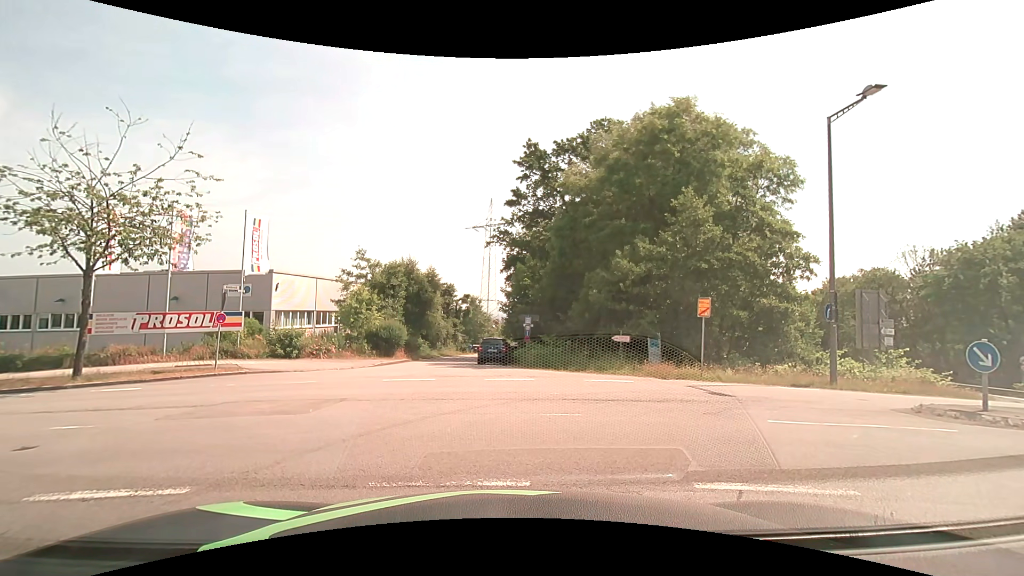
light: Day
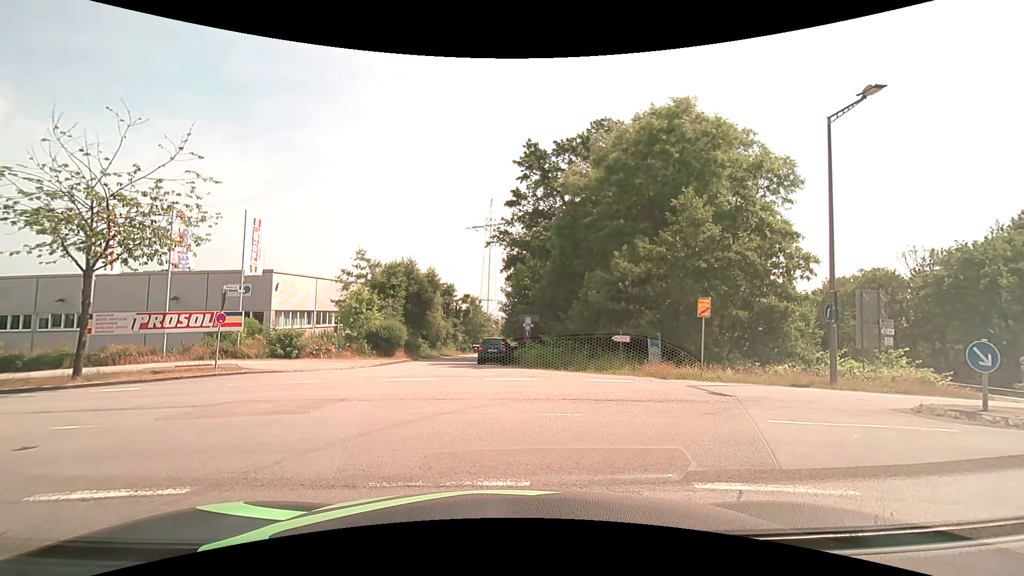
(0.0, 0.0) m; 0°
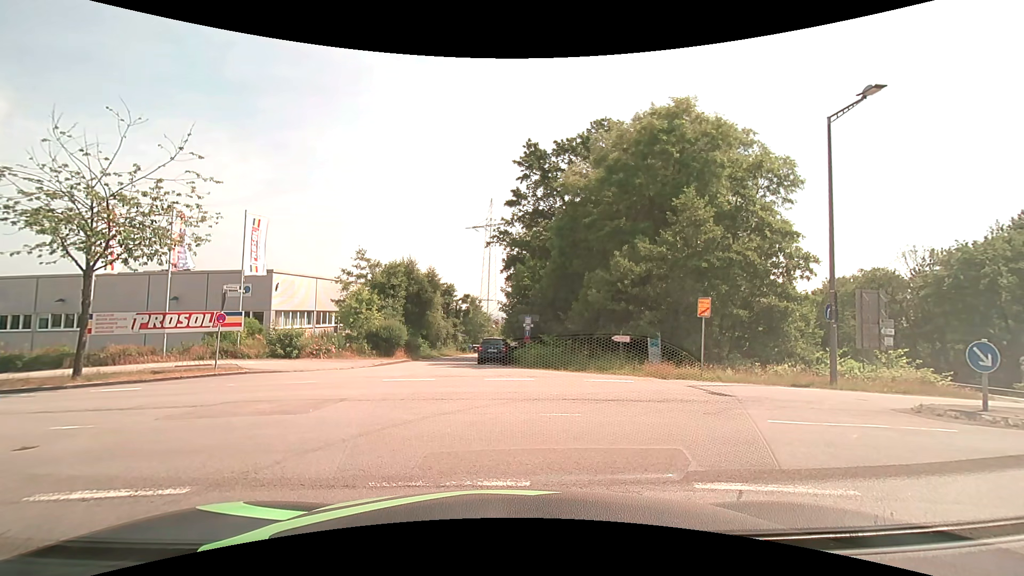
(0.0, 0.0) m; 0°
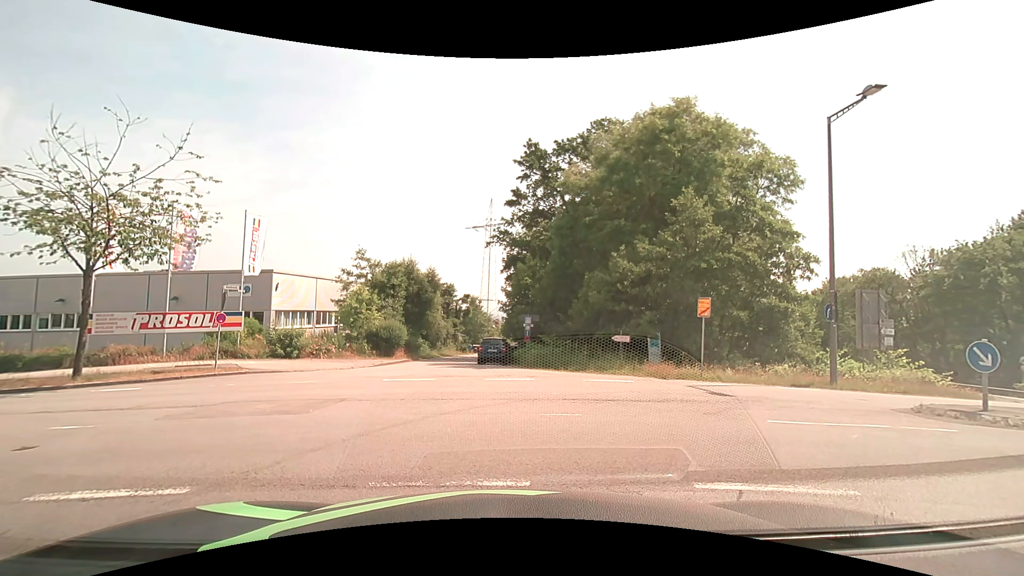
(0.0, 0.0) m; 0°
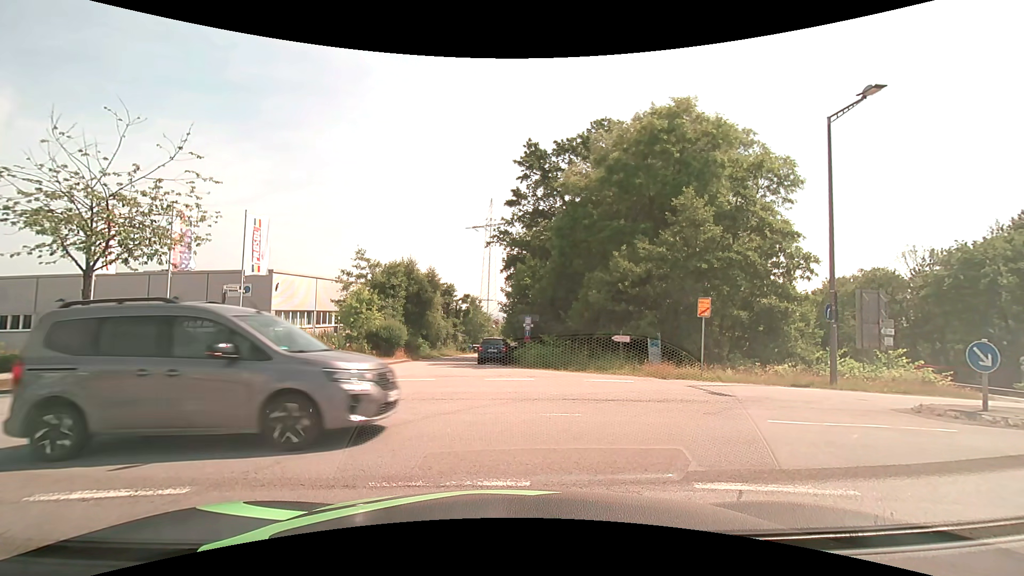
(0.0, 0.0) m; 0°
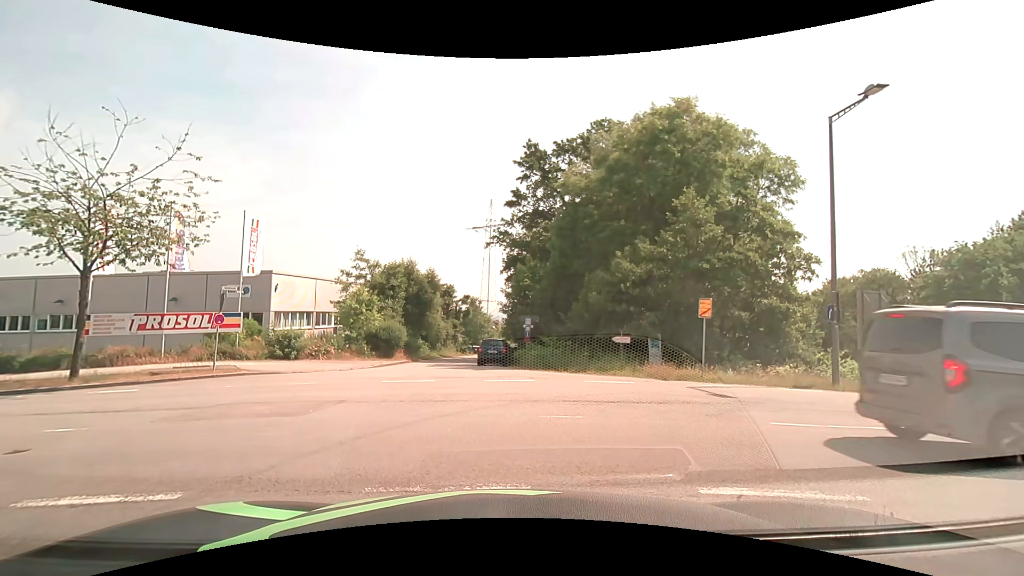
(0.0, +0.1) m; 0°
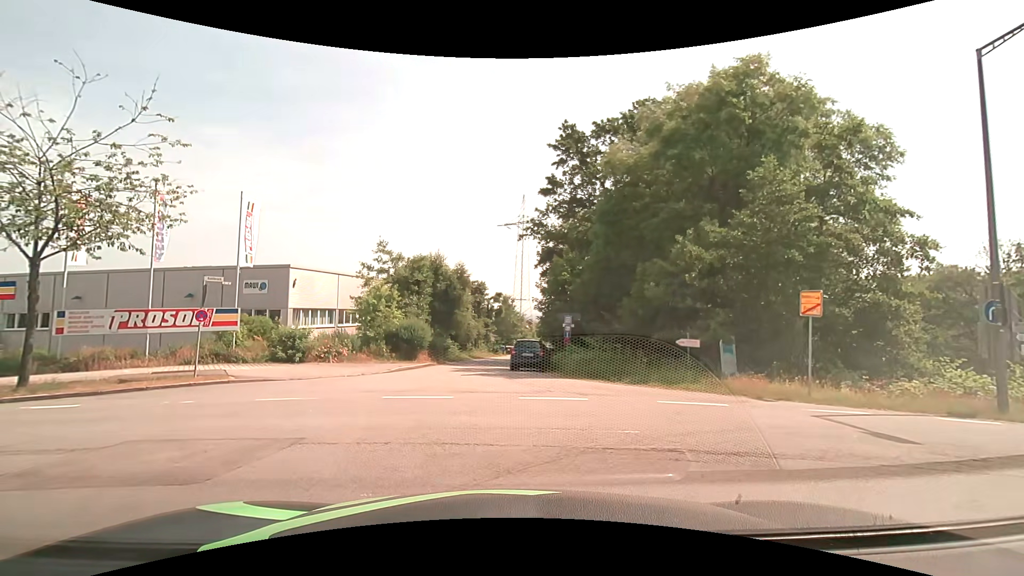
(0.0, +4.2) m; -5°
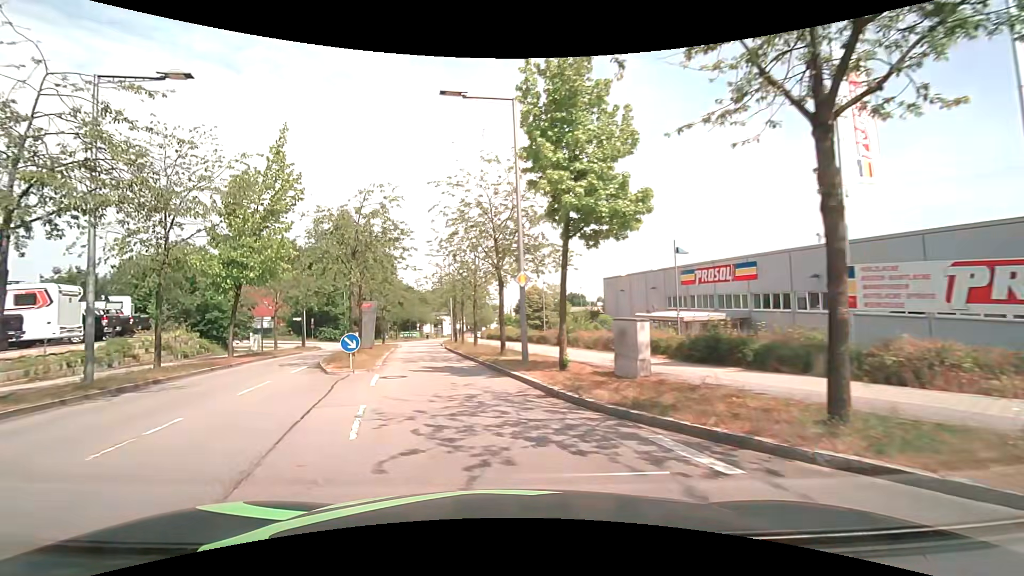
(-7.0, +10.7) m; -68°
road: residential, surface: asphalt
(-1, +10) (-3, +20) (-4, +30) (-6, +40) (-8, +49) (-9, +59) (-10, +69) (-10, +79) (-10, +89) (-10, +99) m
